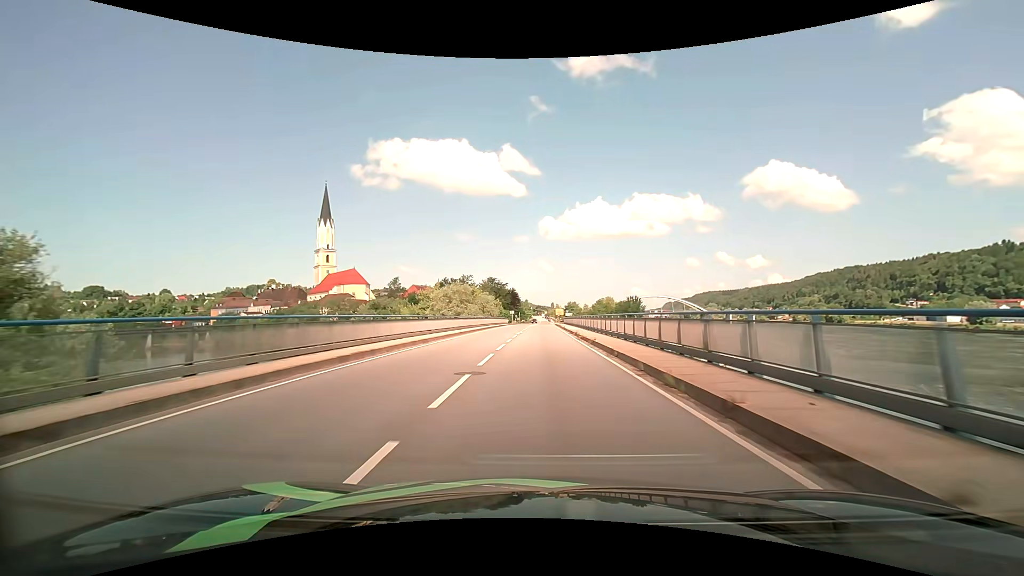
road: primary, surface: asphalt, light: Day
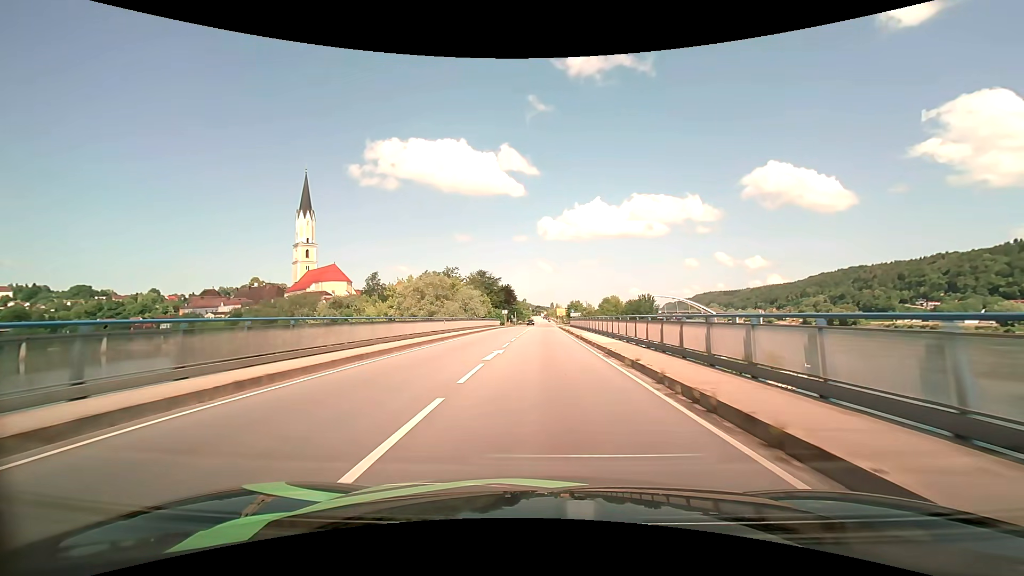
(0.0, +21.0) m; 0°
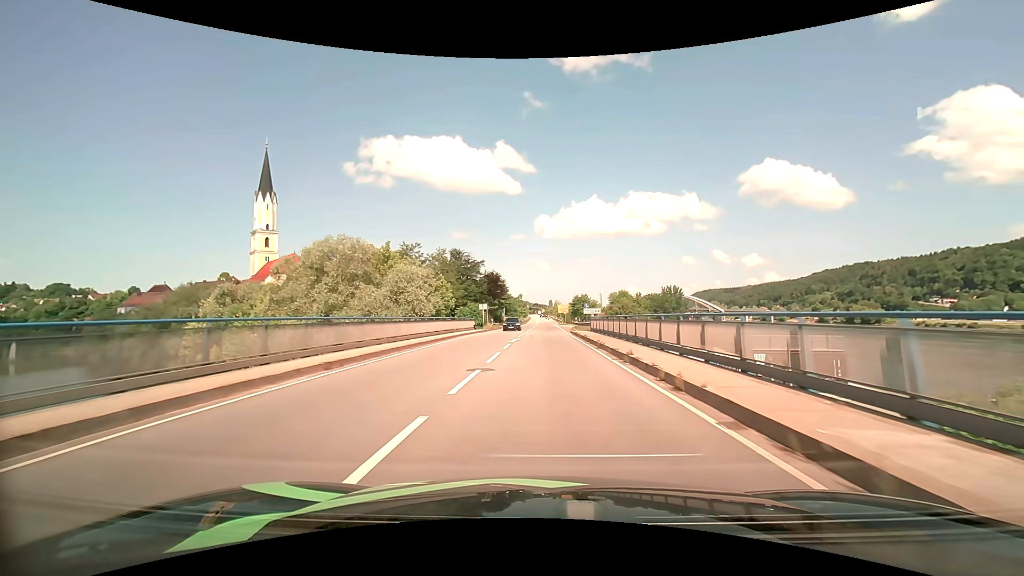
(0.0, +31.7) m; 0°
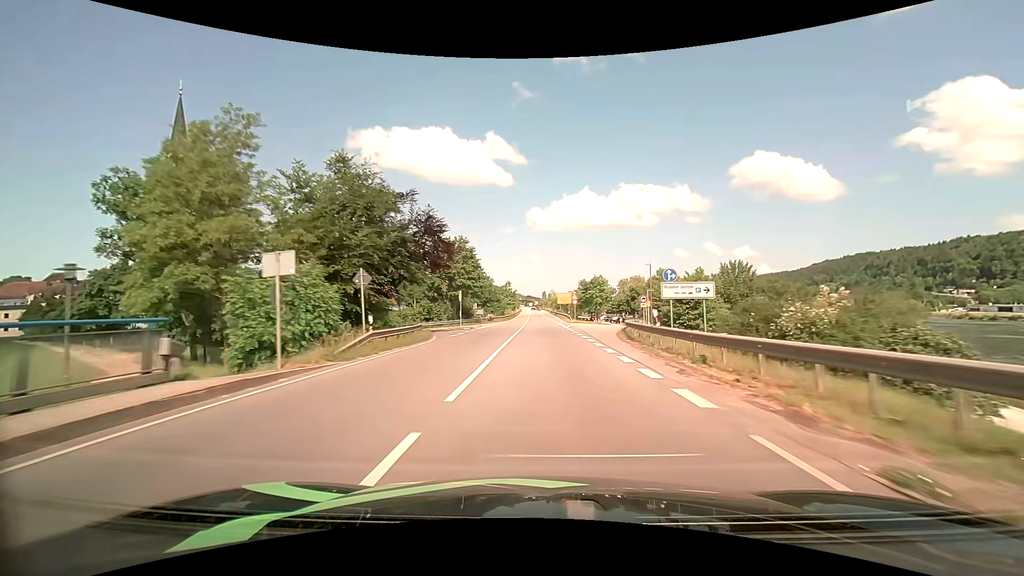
(+0.2, +43.1) m; +1°
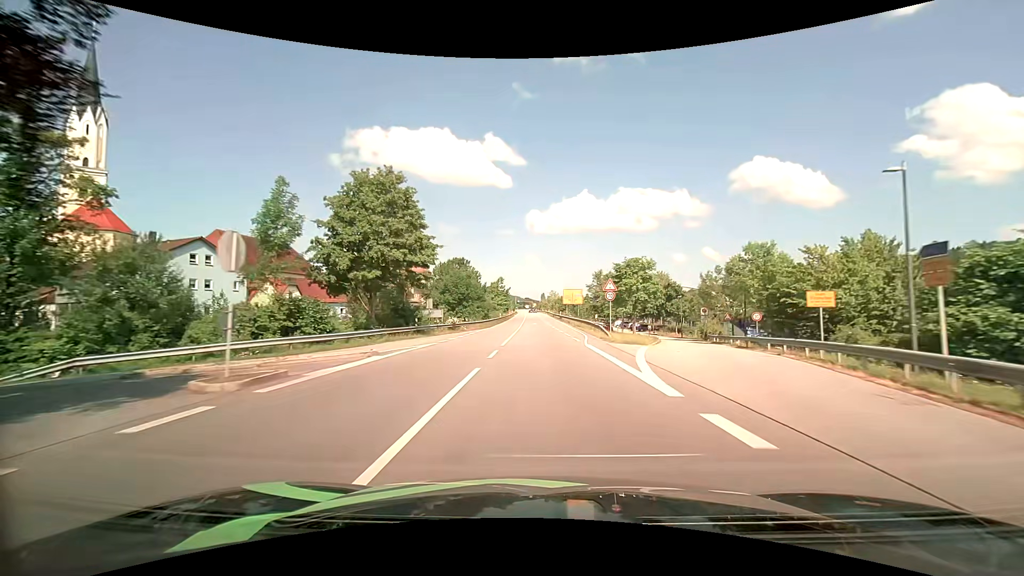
(+0.1, +31.8) m; 0°
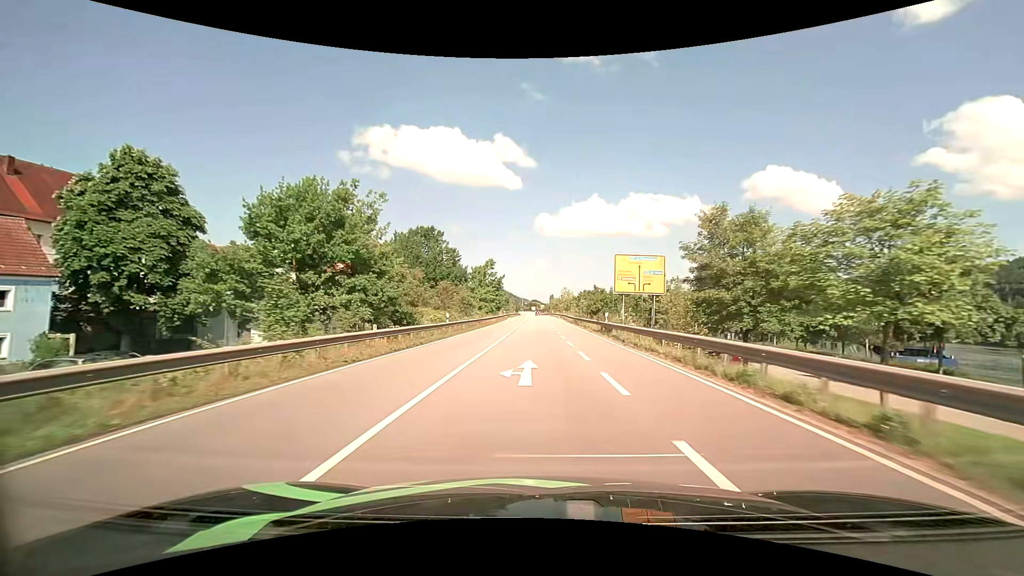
(0.0, +51.6) m; -1°
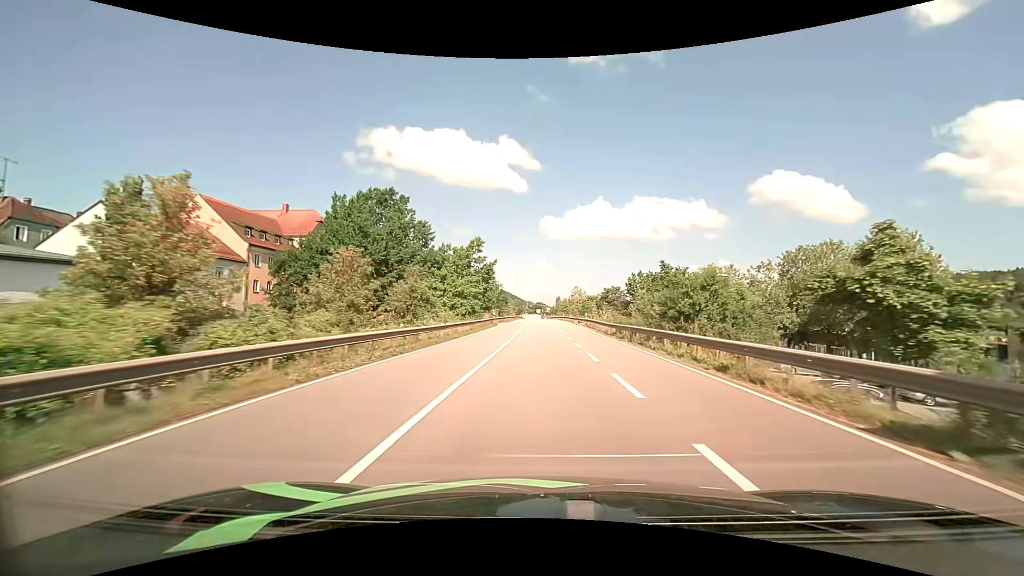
(-0.3, +29.8) m; -1°
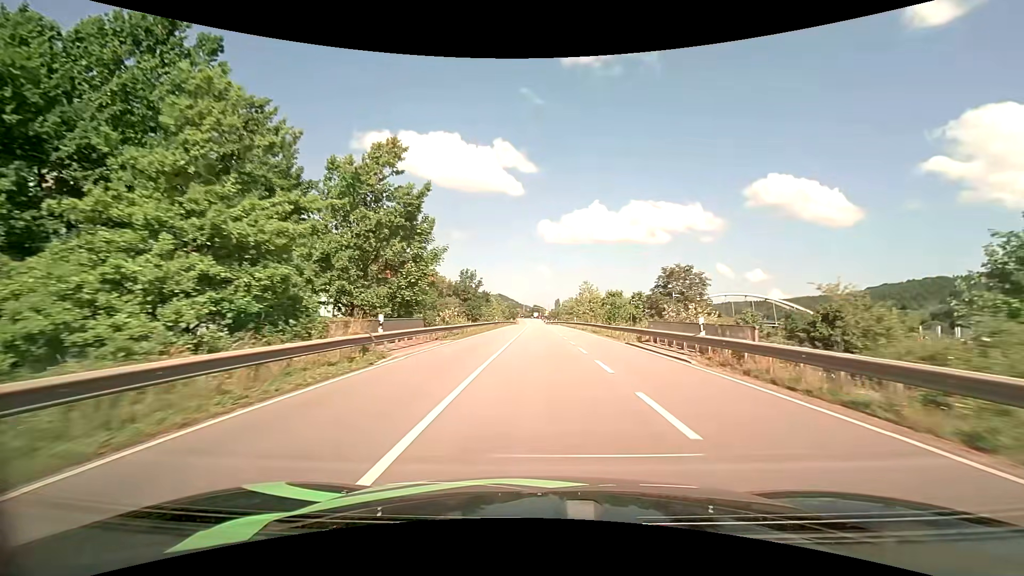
(+0.2, +38.6) m; 0°
(0, +10) (0, +20) (0, +30) (0, +40) (0, +50) (0, +60) (0, +70) (0, +80) (0, +90) (0, +100) m
